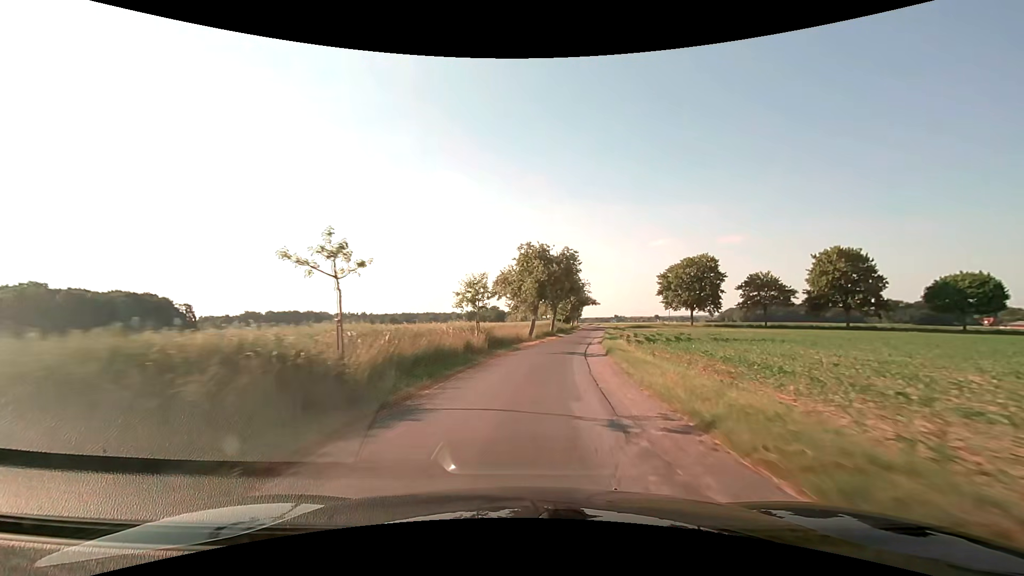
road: unclassified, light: Day
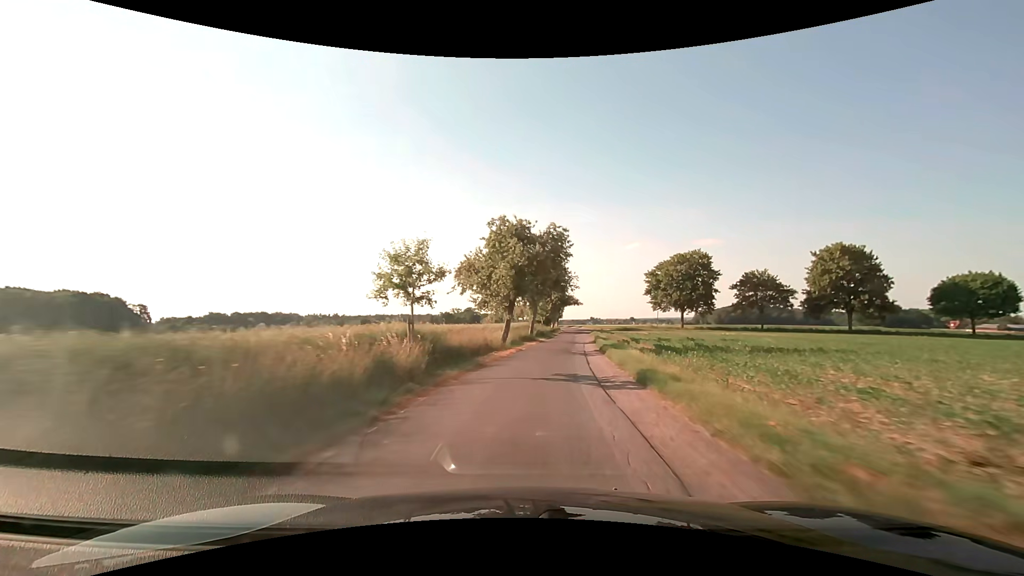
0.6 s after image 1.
(+0.3, +9.9) m; +3°
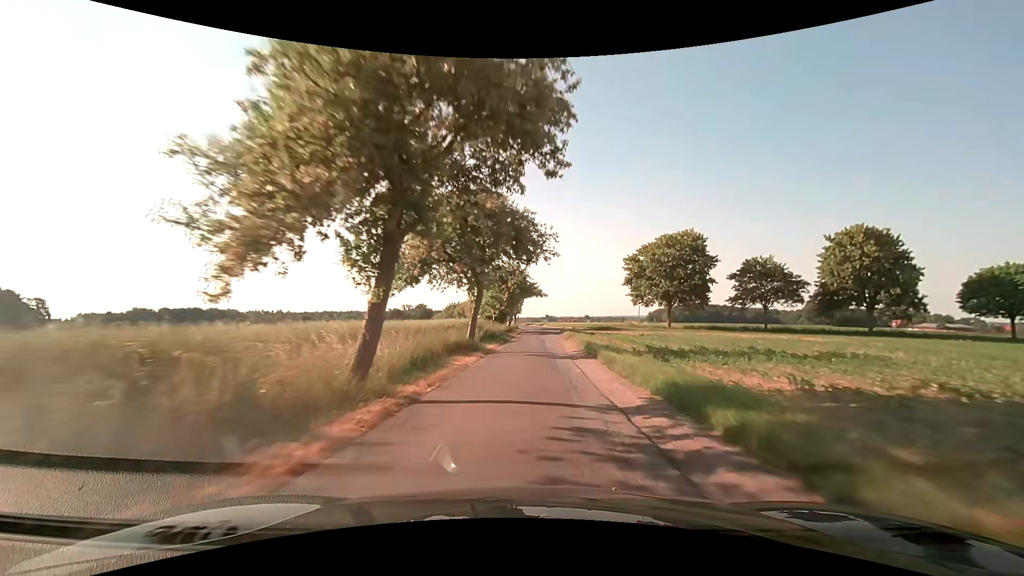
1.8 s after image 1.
(+0.9, +19.7) m; +5°
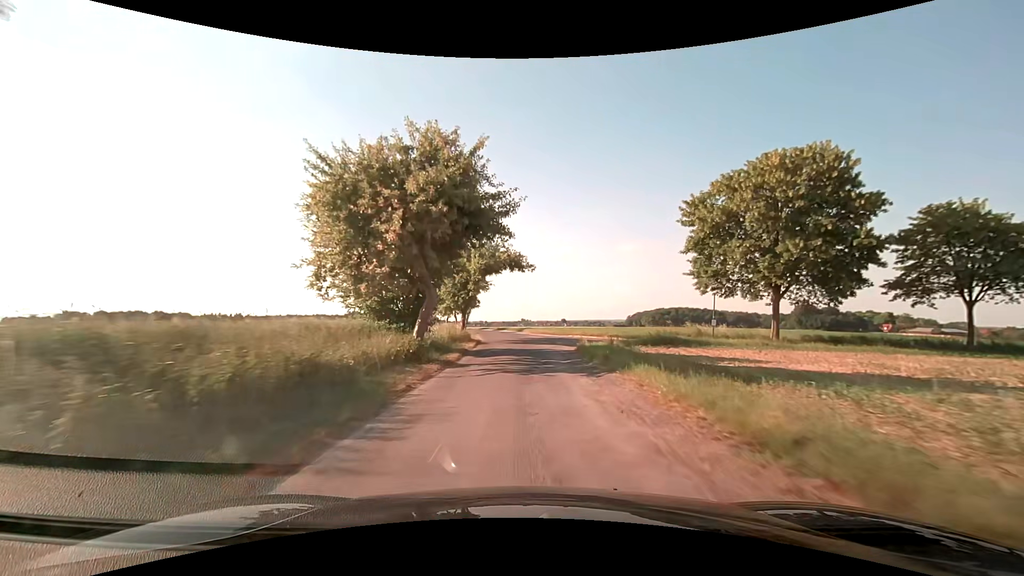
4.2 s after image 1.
(+0.9, +36.4) m; +3°
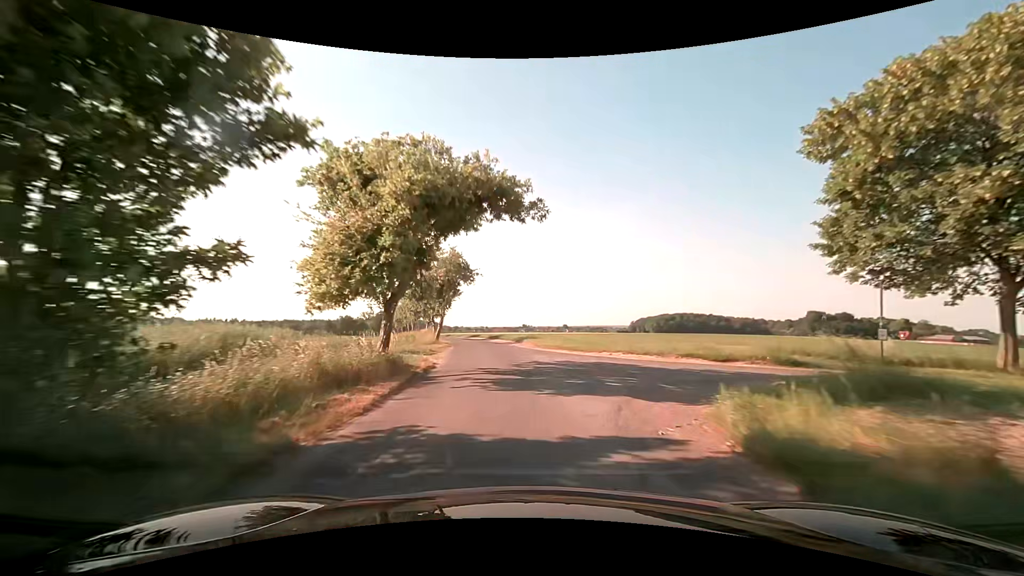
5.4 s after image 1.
(+0.1, +17.1) m; 0°
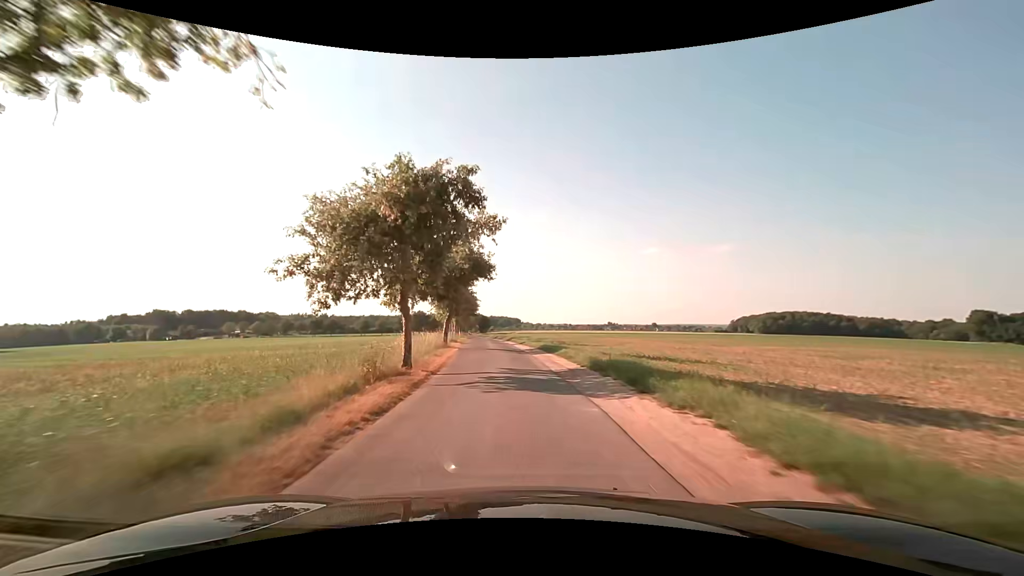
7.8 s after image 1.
(-2.6, +36.5) m; -9°
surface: asphalt
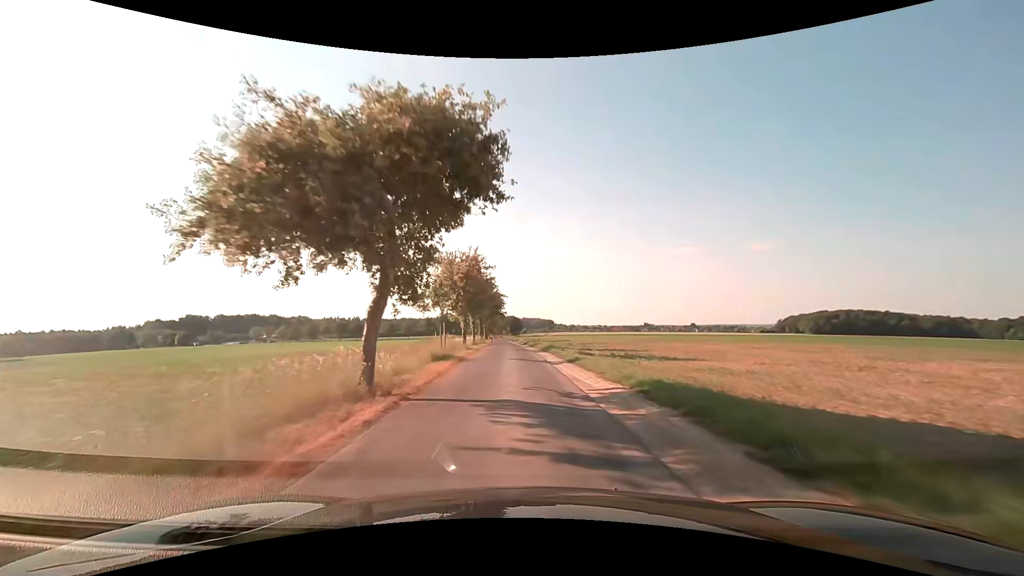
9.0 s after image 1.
(-0.8, +19.9) m; -4°
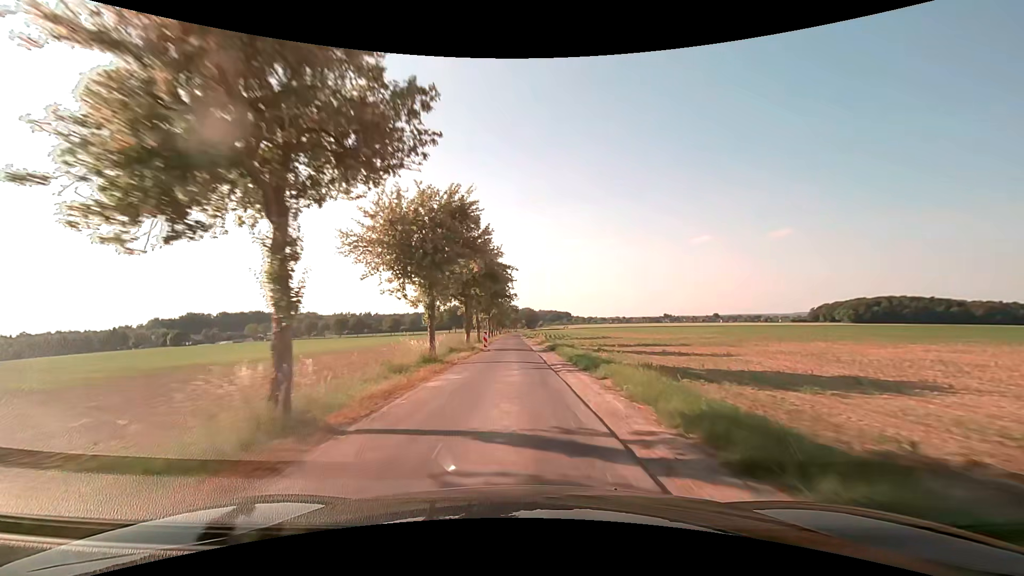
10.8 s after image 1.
(-0.7, +31.1) m; -3°
(0, +10) (0, +20) (0, +30) (0, +40) (-1, +50) (-1, +60) (-1, +70) (-1, +80) (-2, +90) (-2, +100) m
